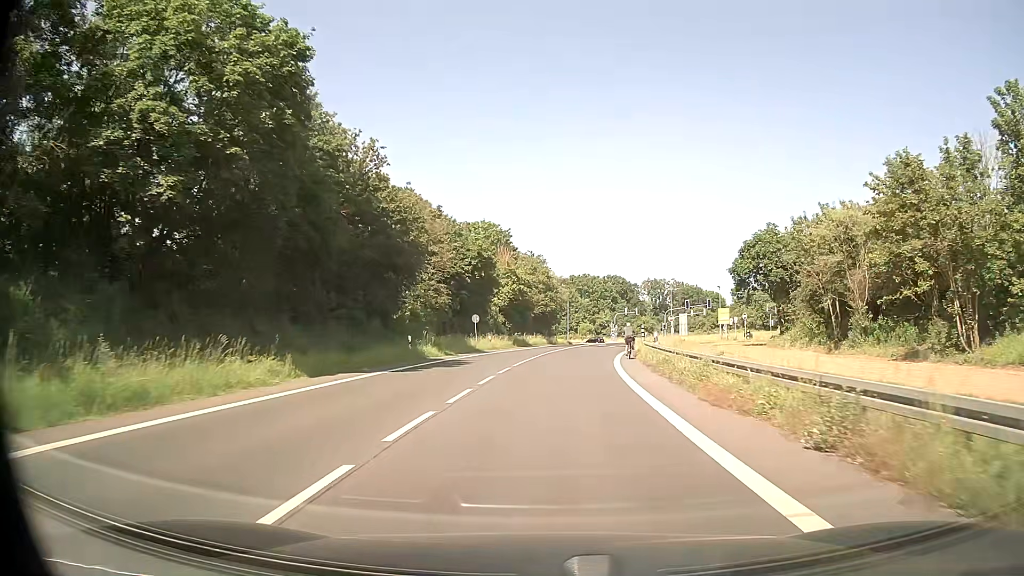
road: secondary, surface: asphalt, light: Day
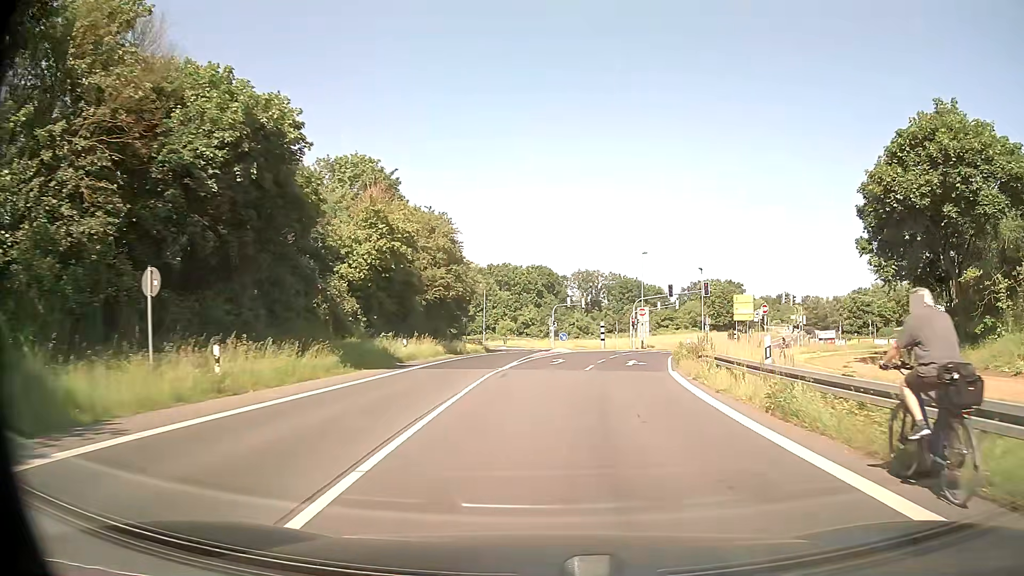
(+1.1, +37.2) m; +7°
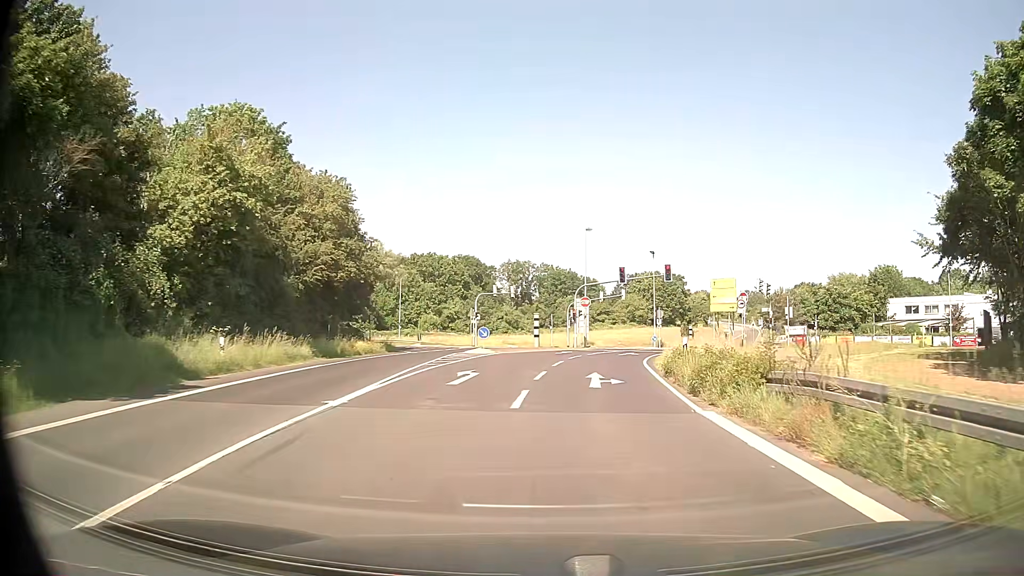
(+0.7, +13.4) m; +6°
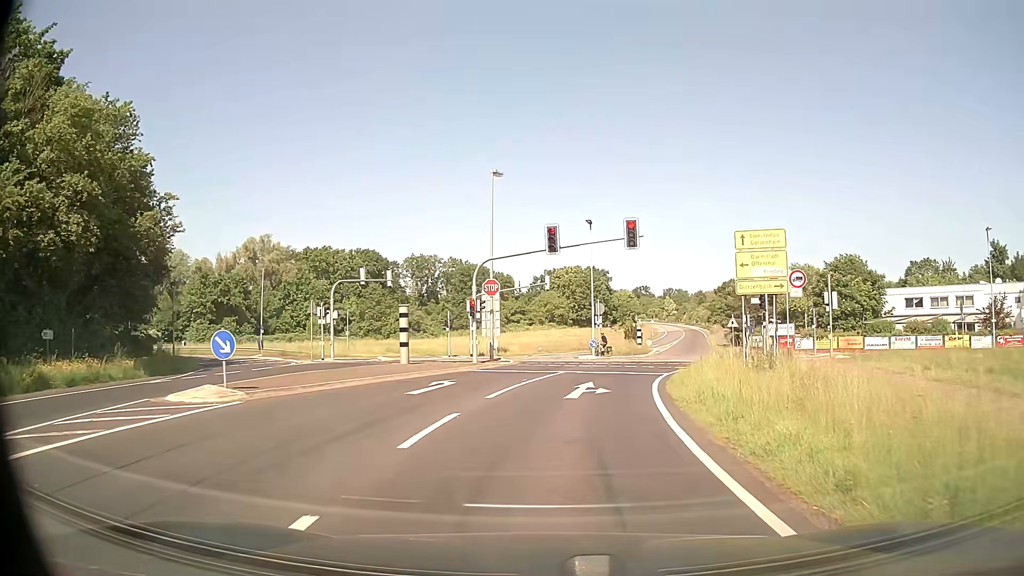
(+1.6, +21.2) m; +7°
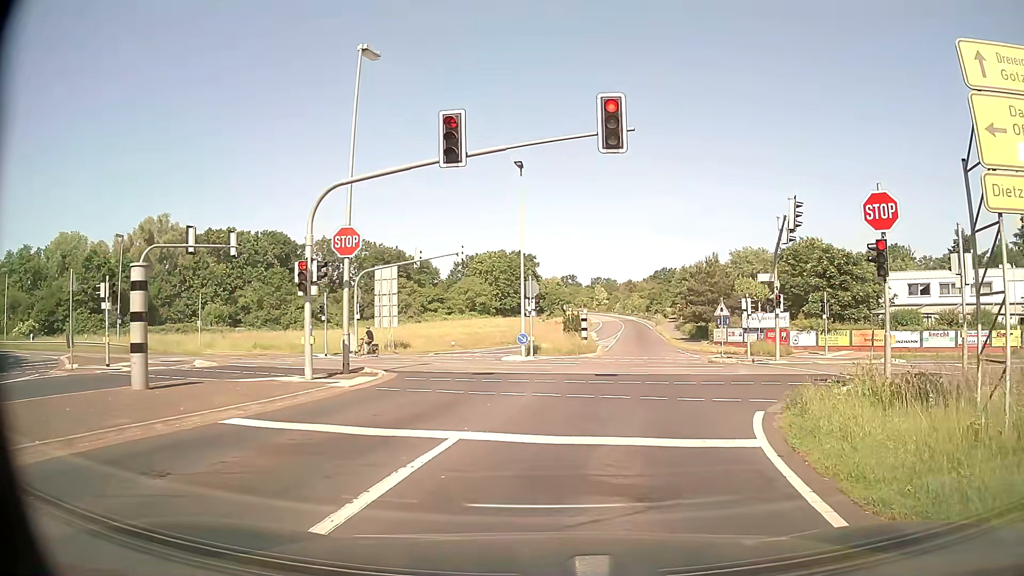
(+0.7, +15.2) m; +6°
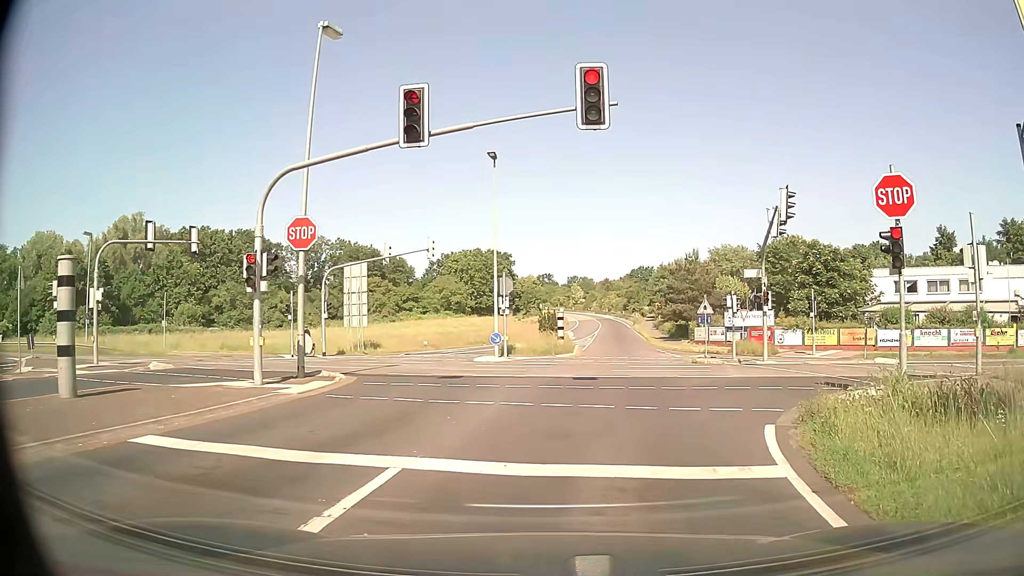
(0.0, +1.7) m; +3°
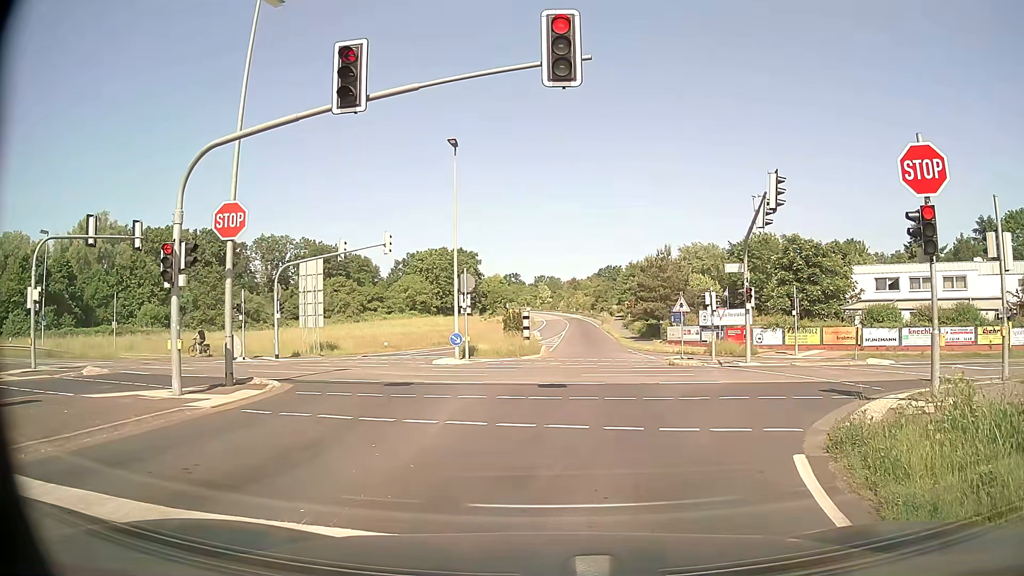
(0.0, +2.3) m; +2°
